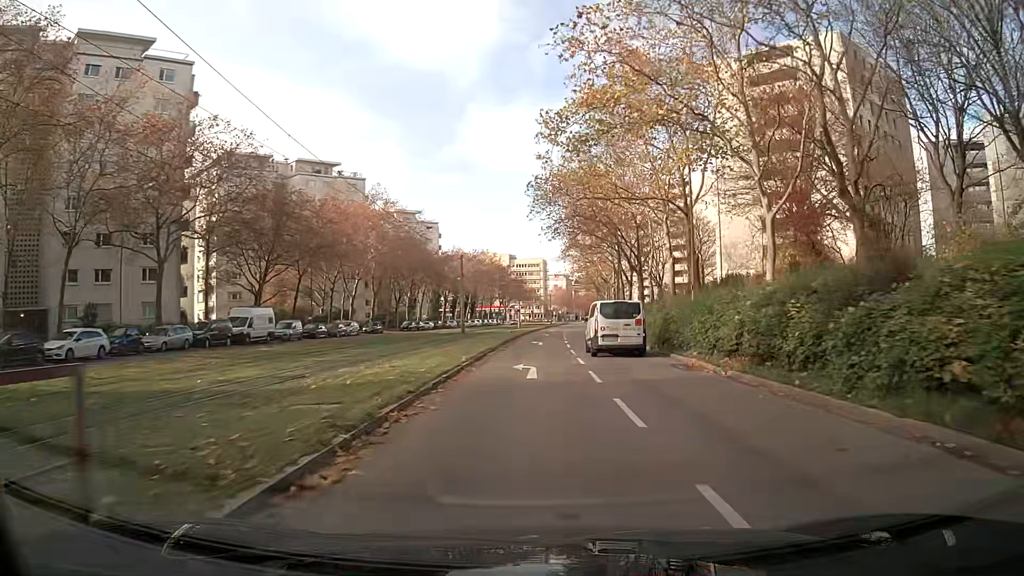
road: tertiary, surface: asphalt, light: Day
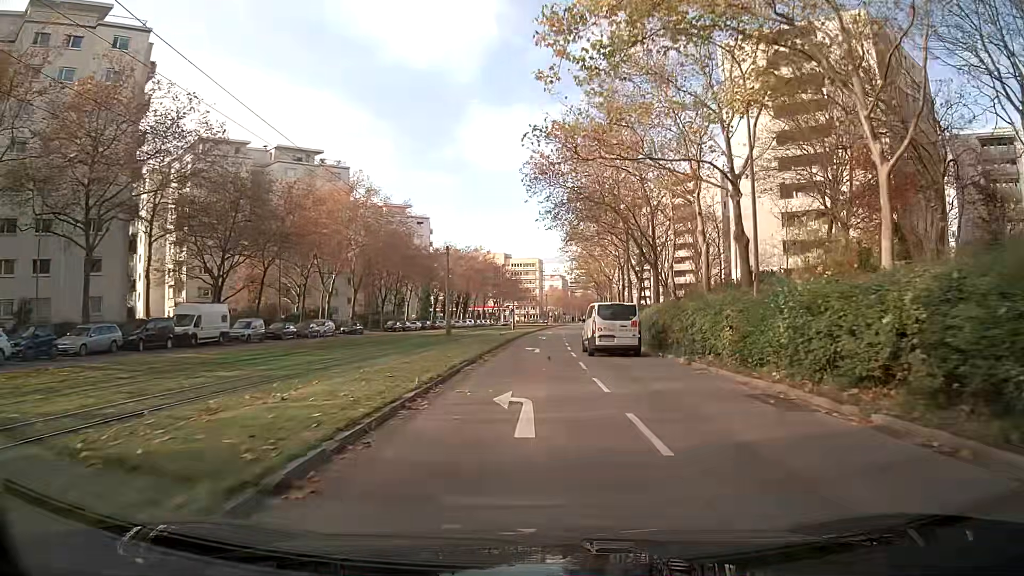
(0.0, +7.7) m; 0°
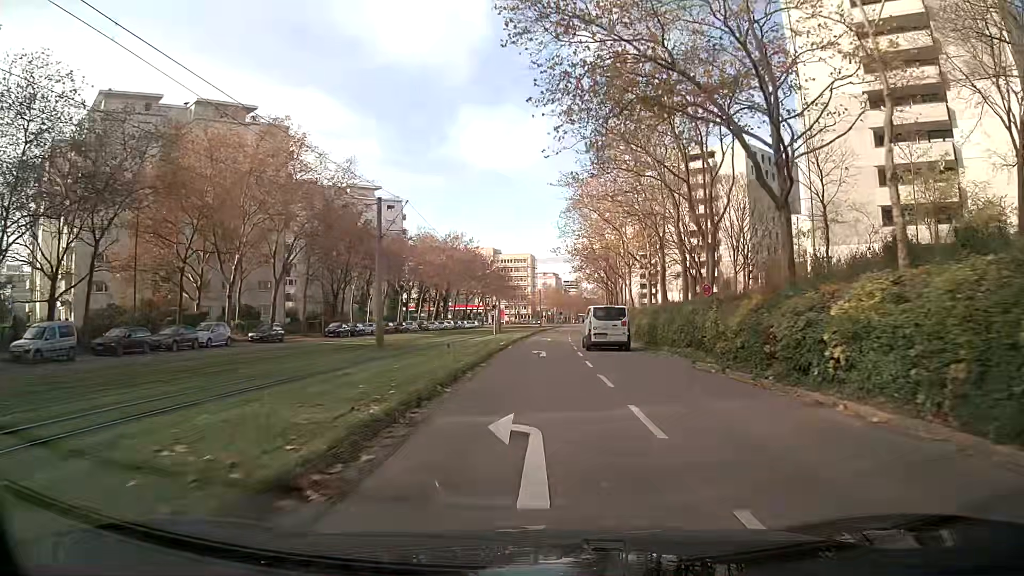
(+0.2, +23.0) m; +1°
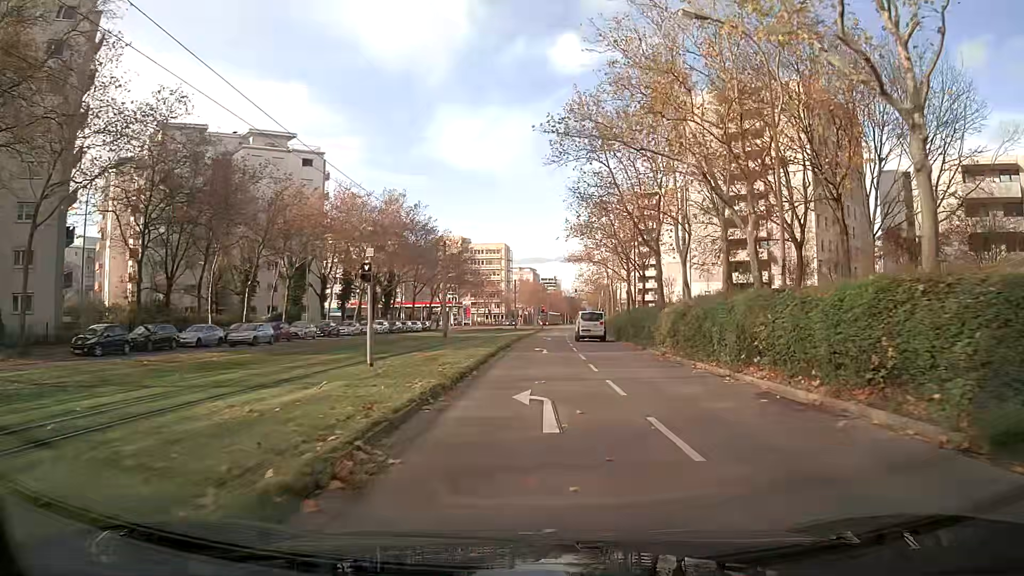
(+0.5, +37.1) m; +2°
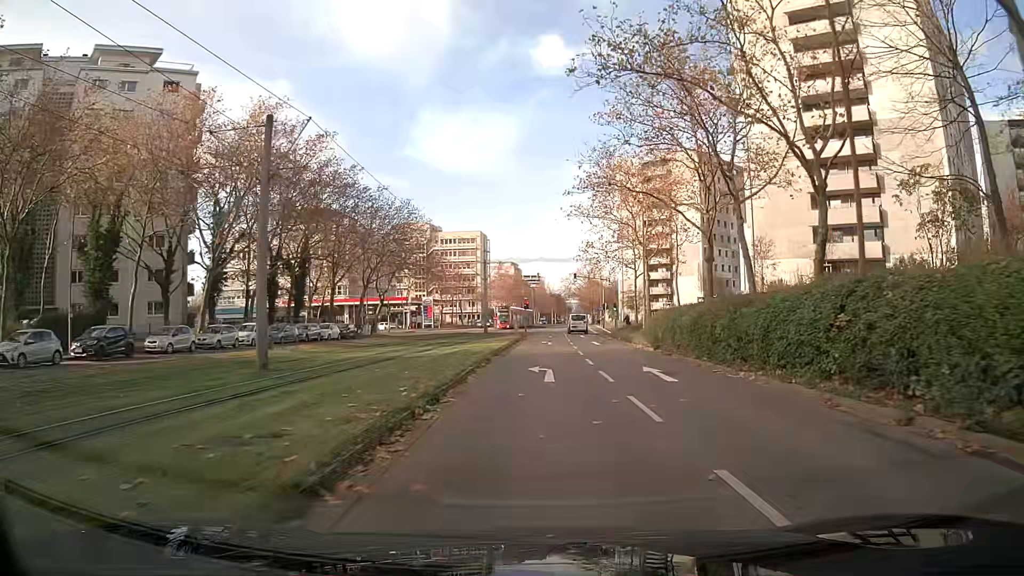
(+0.3, +33.4) m; +1°
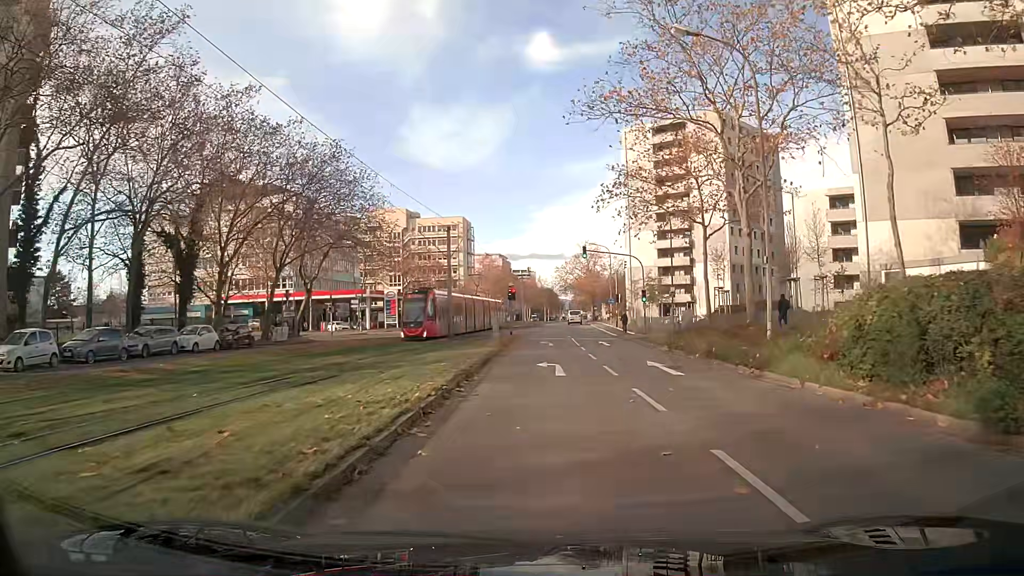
(+0.2, +23.0) m; +1°
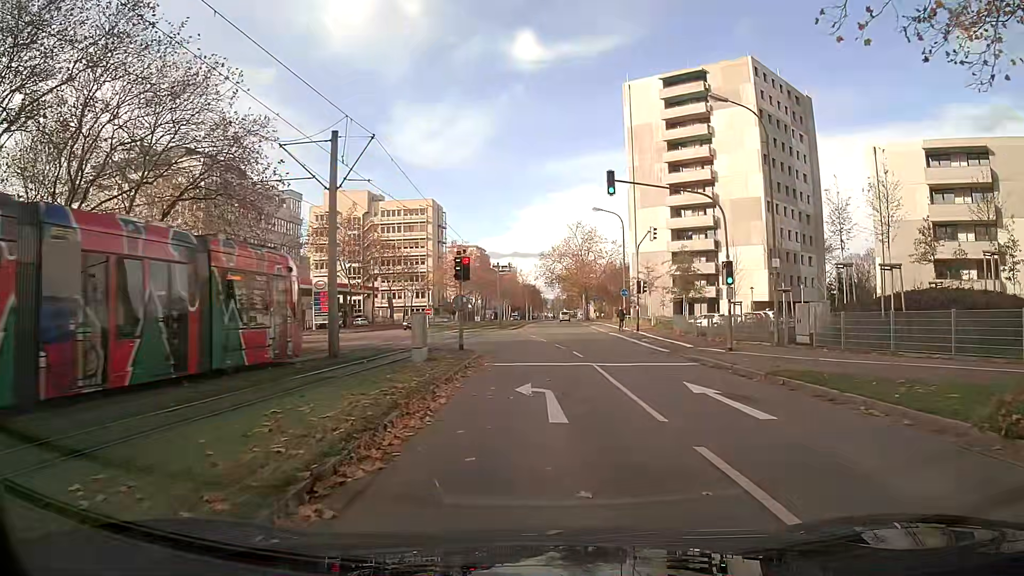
(+0.3, +23.6) m; +1°
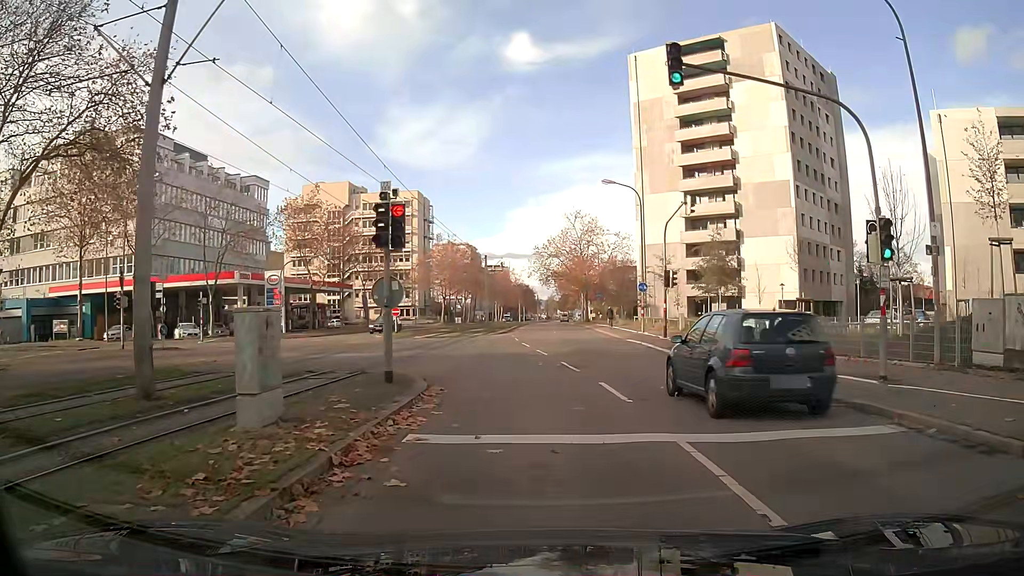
(+0.1, +10.9) m; +1°
